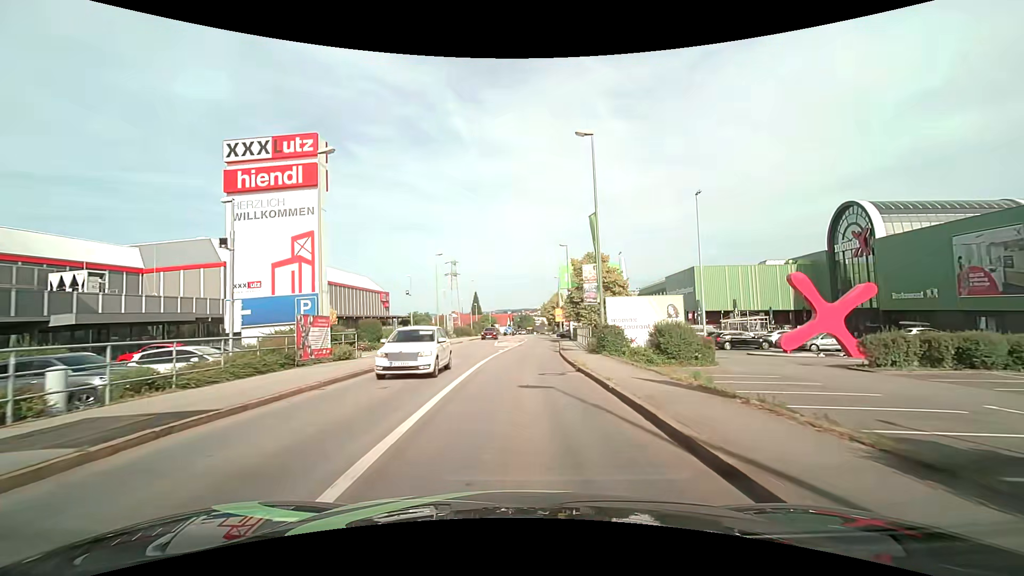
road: tertiary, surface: asphalt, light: Day
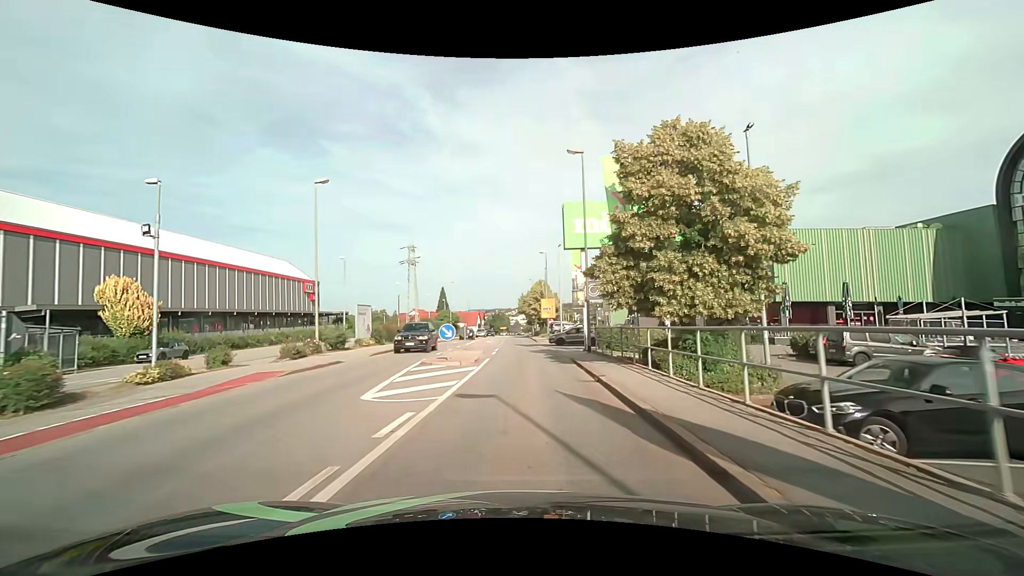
(+0.6, +28.4) m; +3°
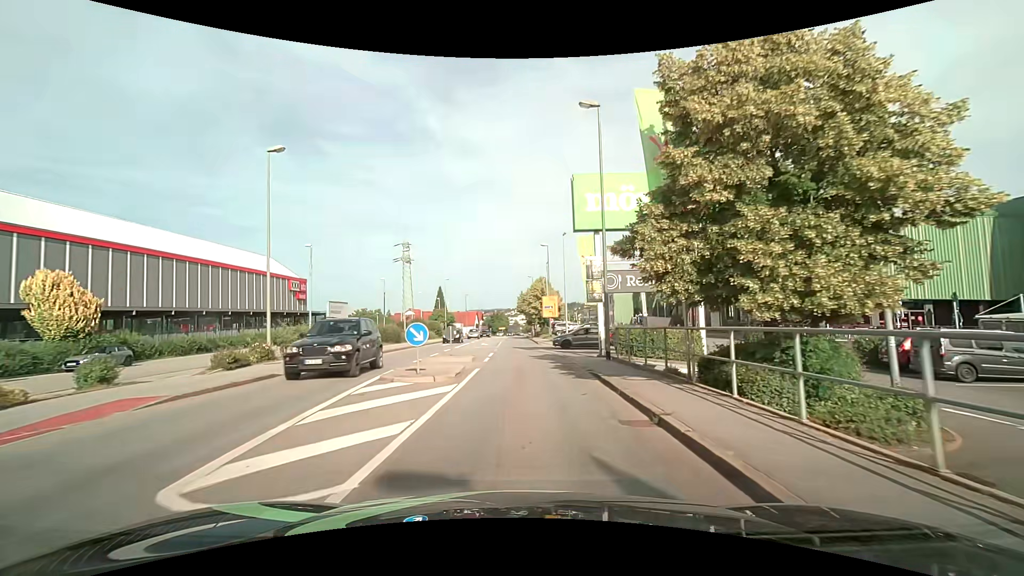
(0.0, +5.3) m; 0°
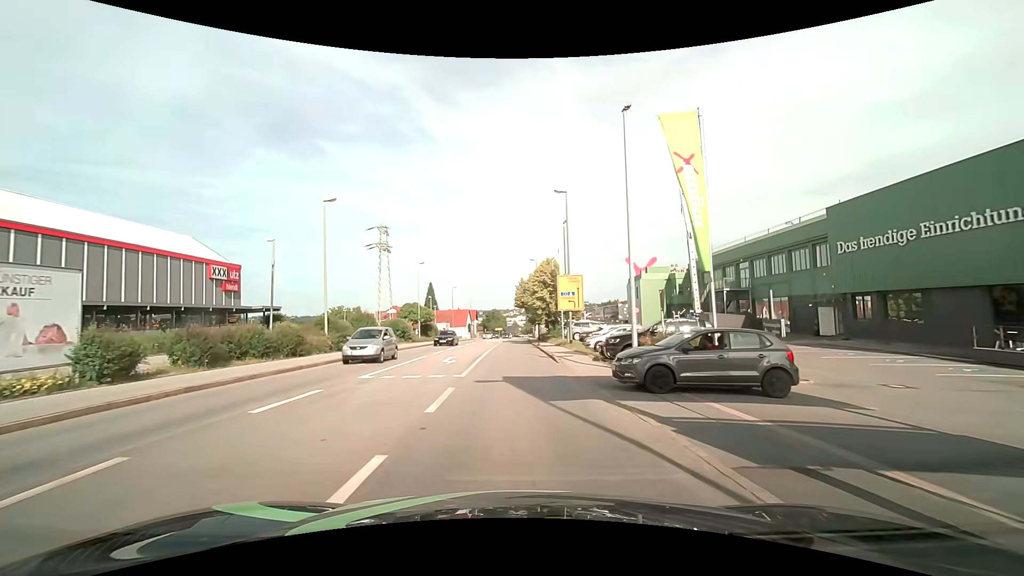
(+0.1, +21.5) m; 0°
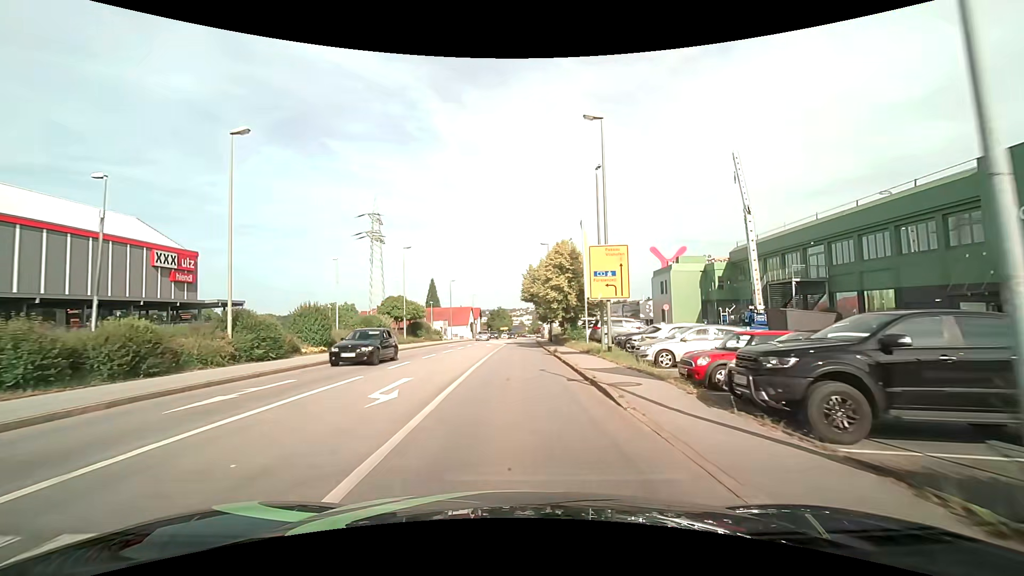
(0.0, +11.4) m; -1°
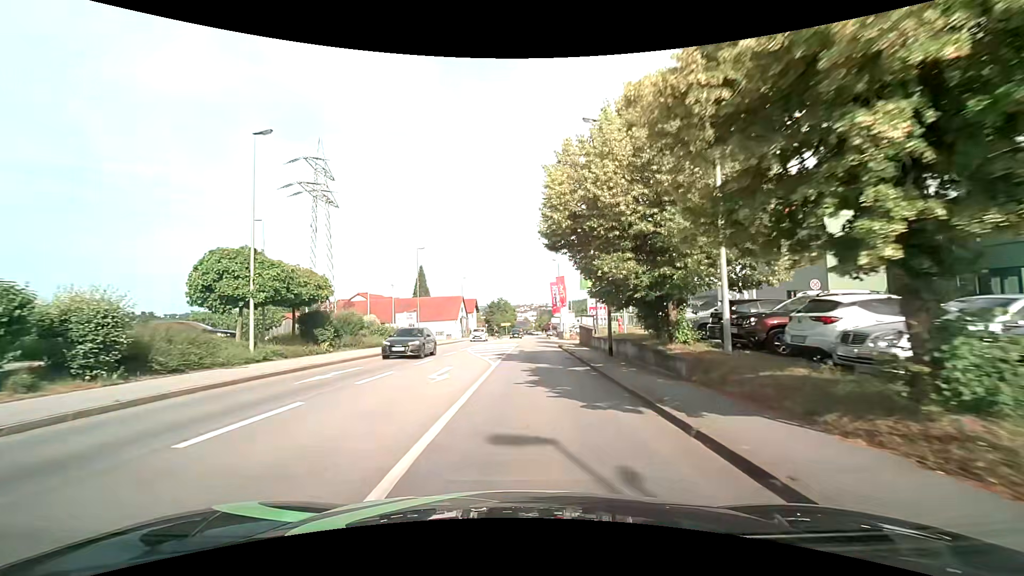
(-0.3, +30.1) m; 0°
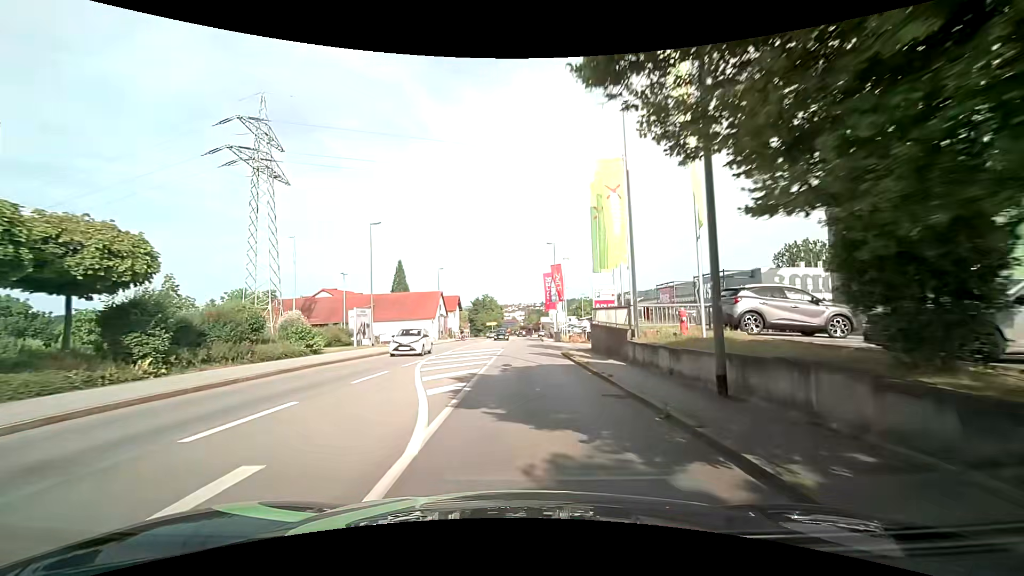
(+0.1, +12.1) m; +1°
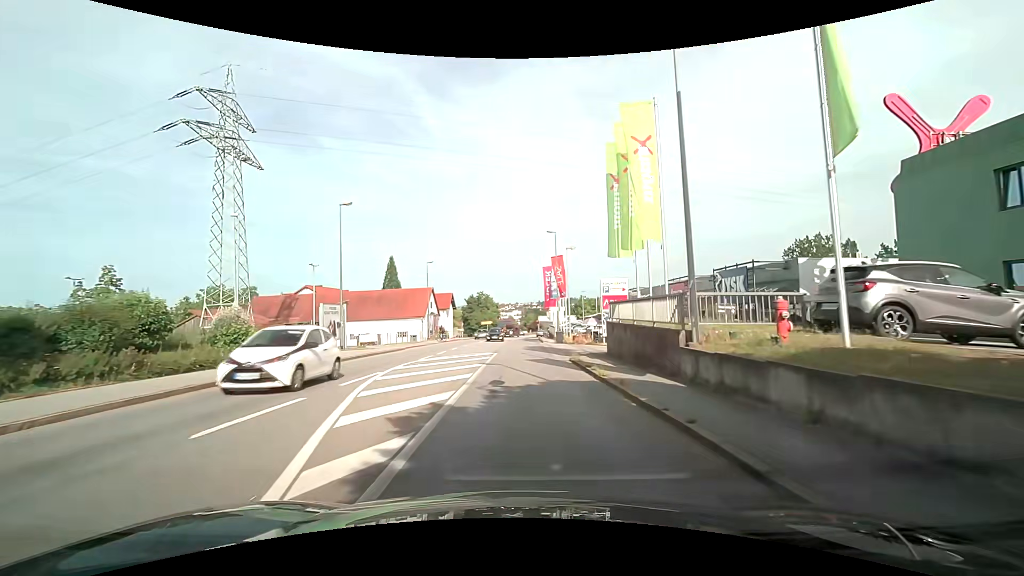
(0.0, +5.9) m; 0°
(0, +10) (0, +20) (+1, +30) (+1, +40) (+2, +50) (+2, +60) (+2, +70) (+3, +80) (+5, +90) (+8, +99) m
